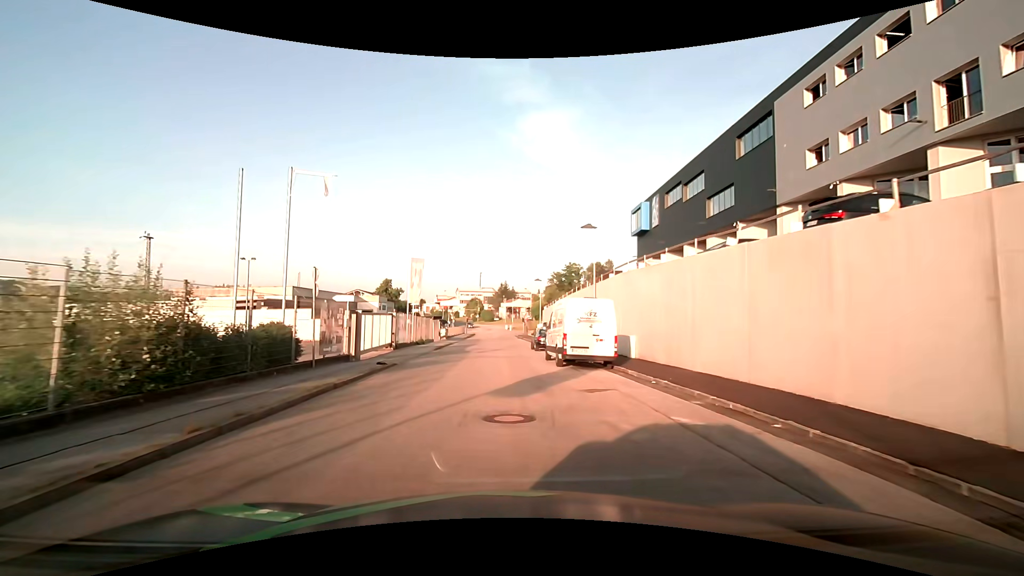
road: residential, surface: asphalt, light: Day
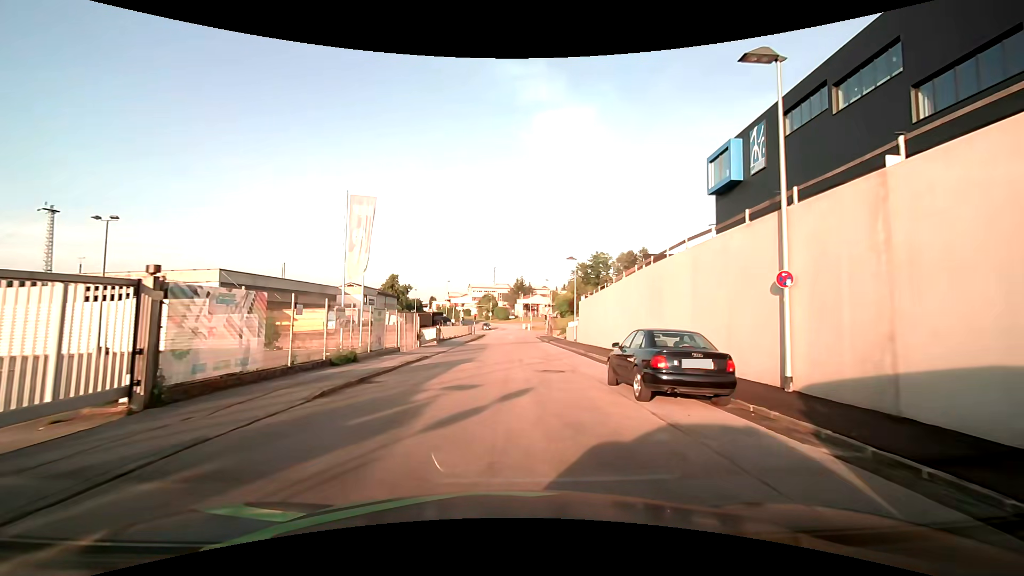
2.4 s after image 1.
(-0.5, +21.0) m; -2°
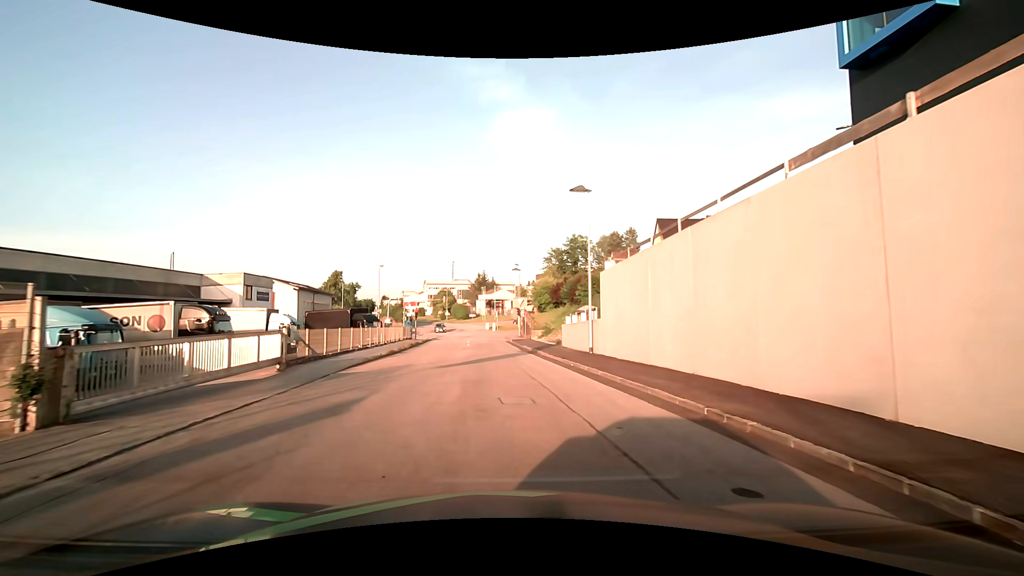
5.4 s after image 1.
(+0.5, +24.2) m; +4°
(0, +10) (0, +20) (-1, +30) (-1, +40) (-1, +50) (-2, +60) (-4, +70) (-6, +80) (-8, +89) (-10, +99) m
